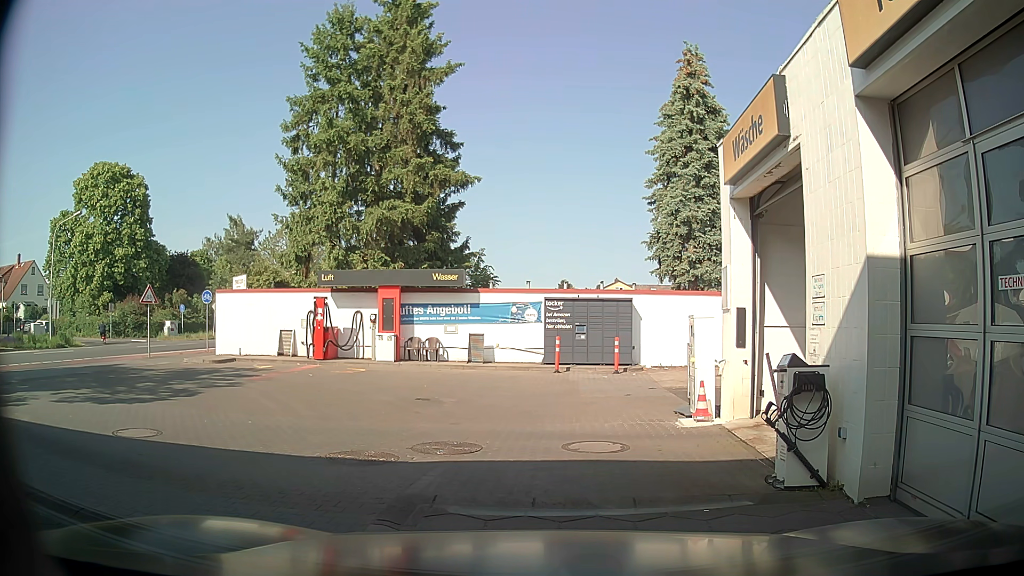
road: service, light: Day
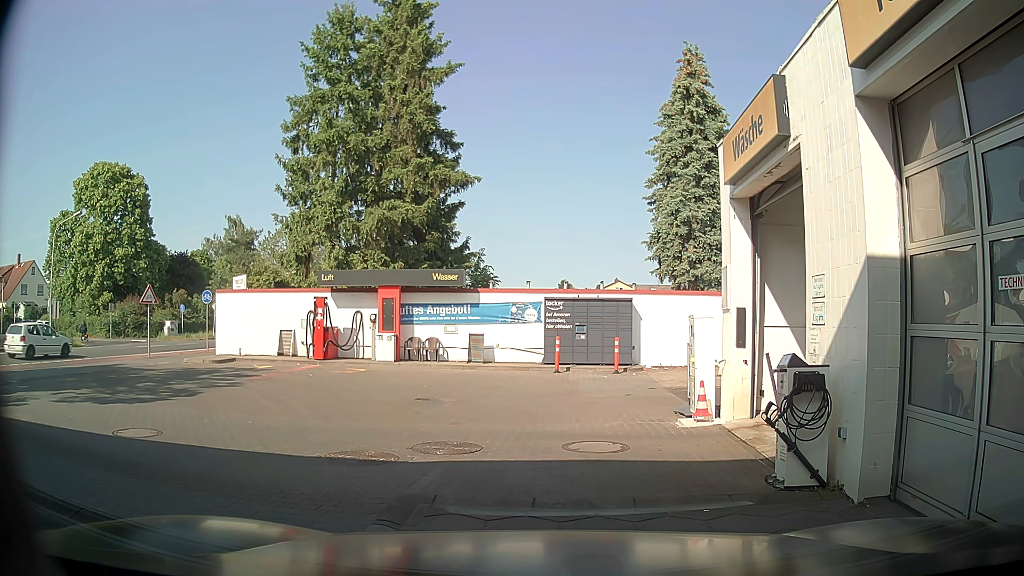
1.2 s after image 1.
(0.0, 0.0) m; 0°
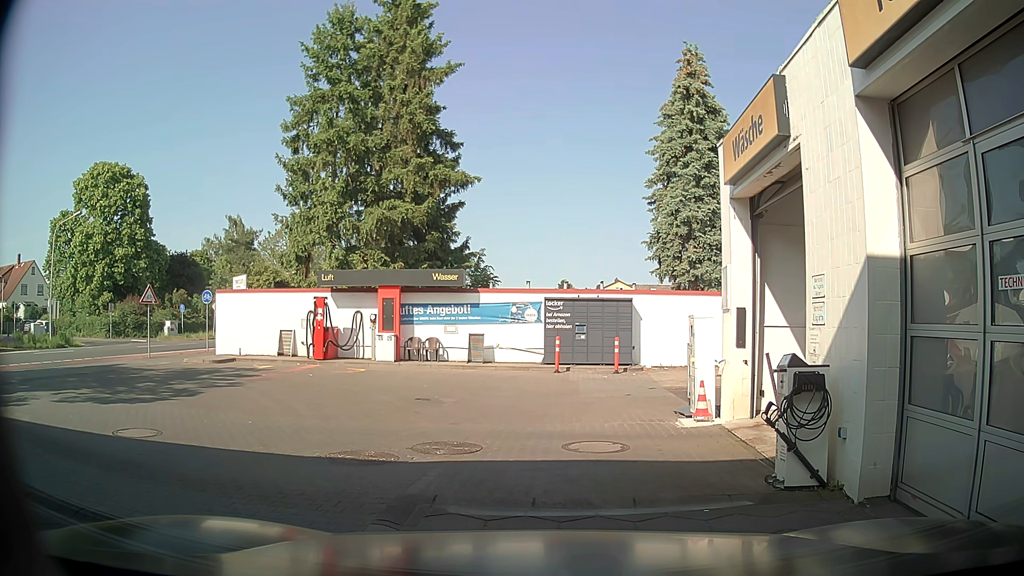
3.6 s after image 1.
(0.0, 0.0) m; 0°
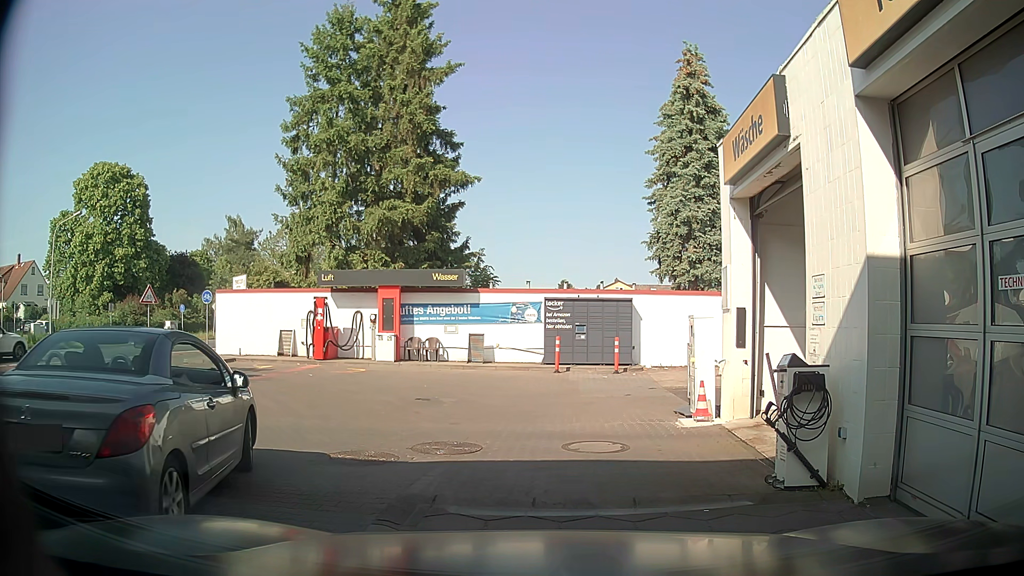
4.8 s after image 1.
(0.0, 0.0) m; 0°
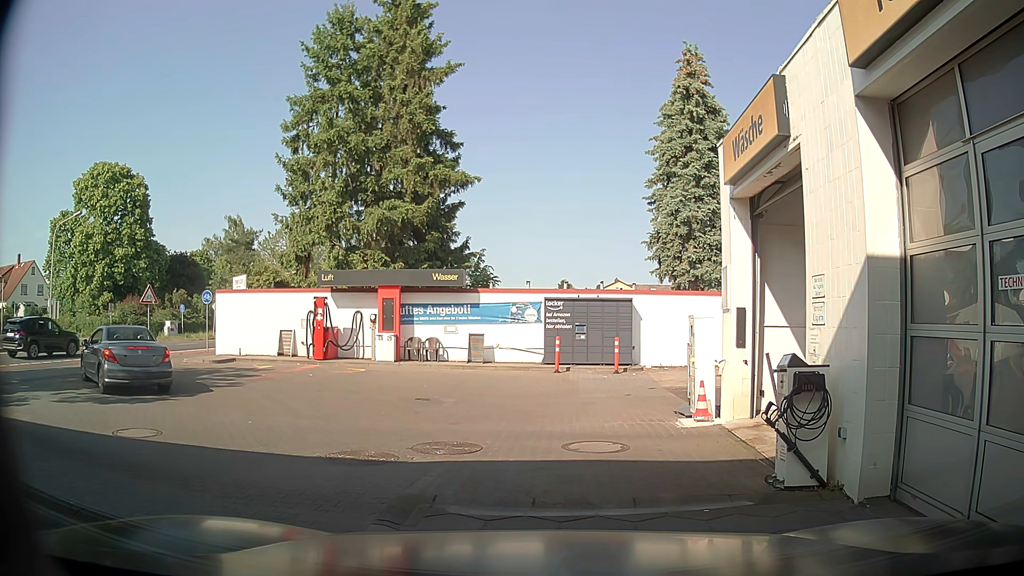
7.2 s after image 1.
(0.0, 0.0) m; 0°
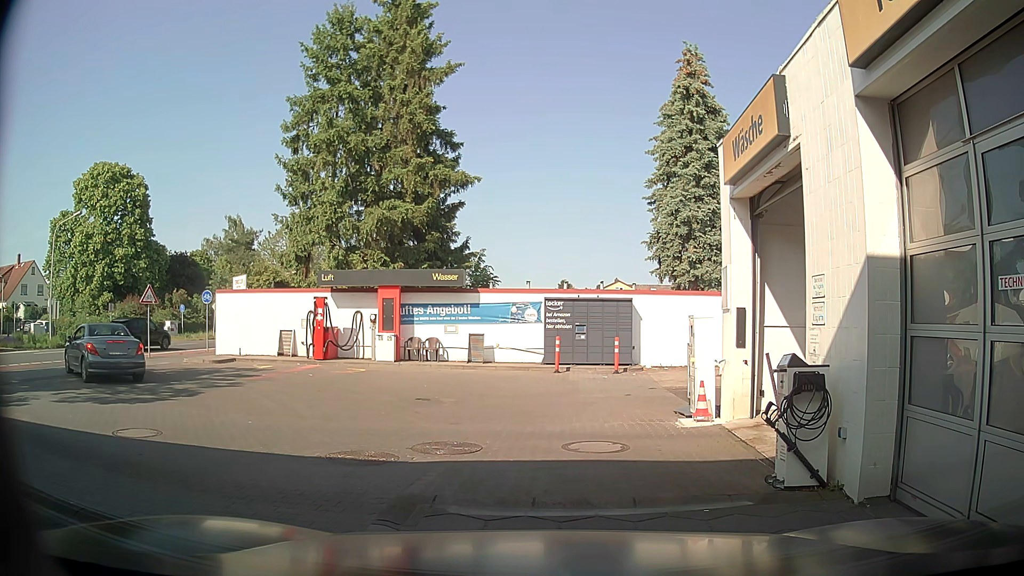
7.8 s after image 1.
(0.0, 0.0) m; 0°
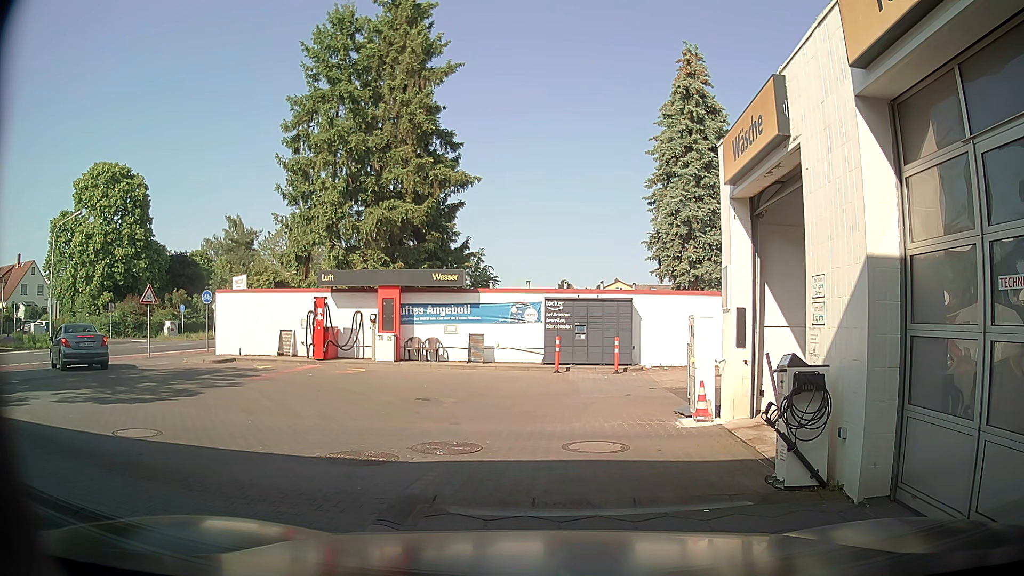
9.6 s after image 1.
(0.0, 0.0) m; 0°
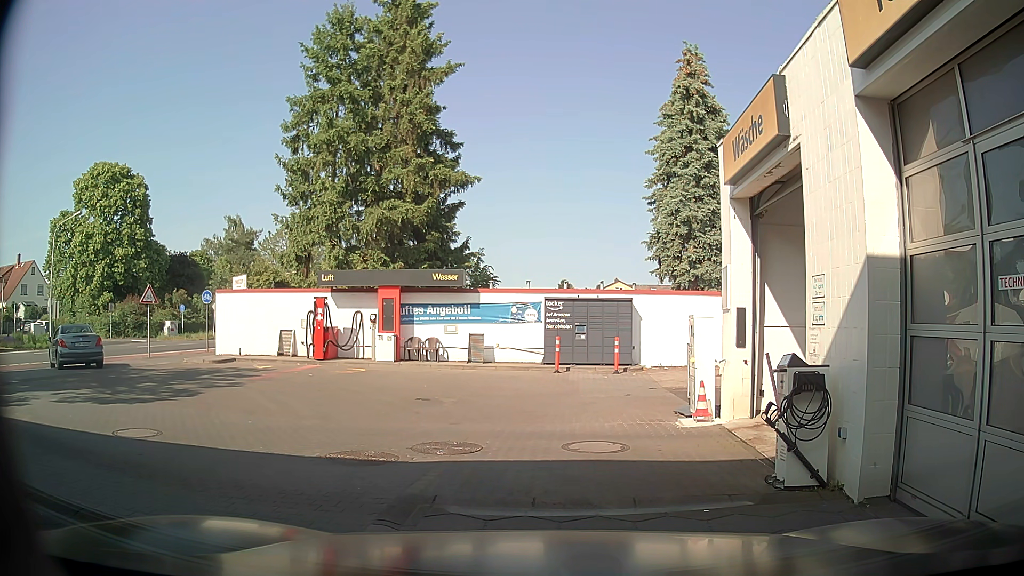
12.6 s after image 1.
(0.0, 0.0) m; 0°
